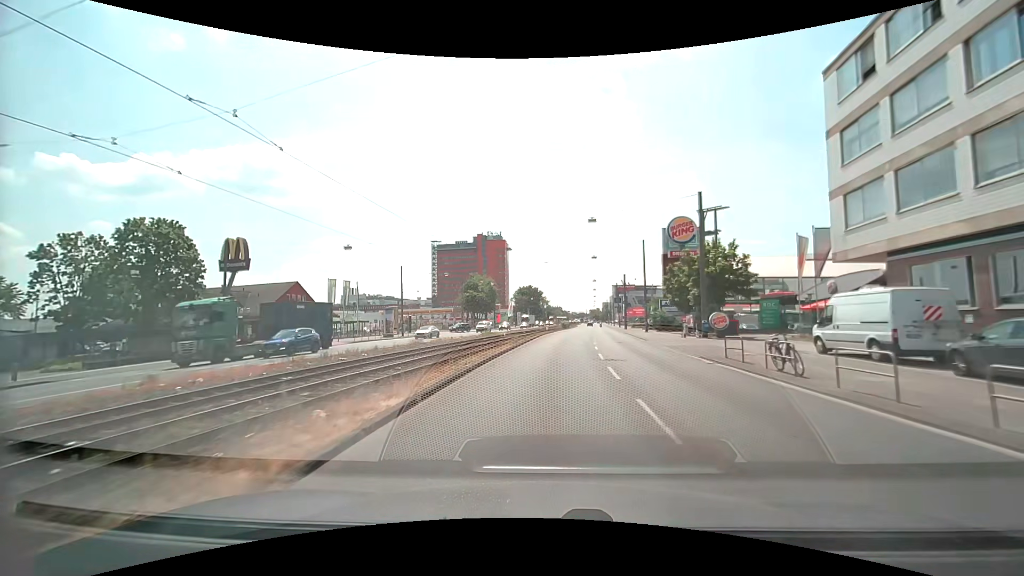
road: primary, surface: asphalt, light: Day
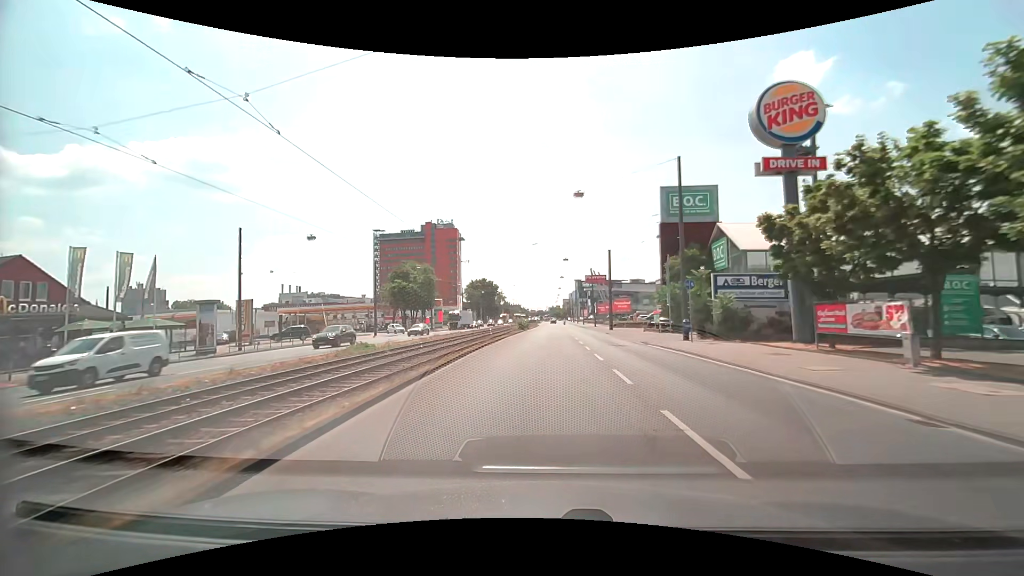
(+1.3, +31.2) m; +5°
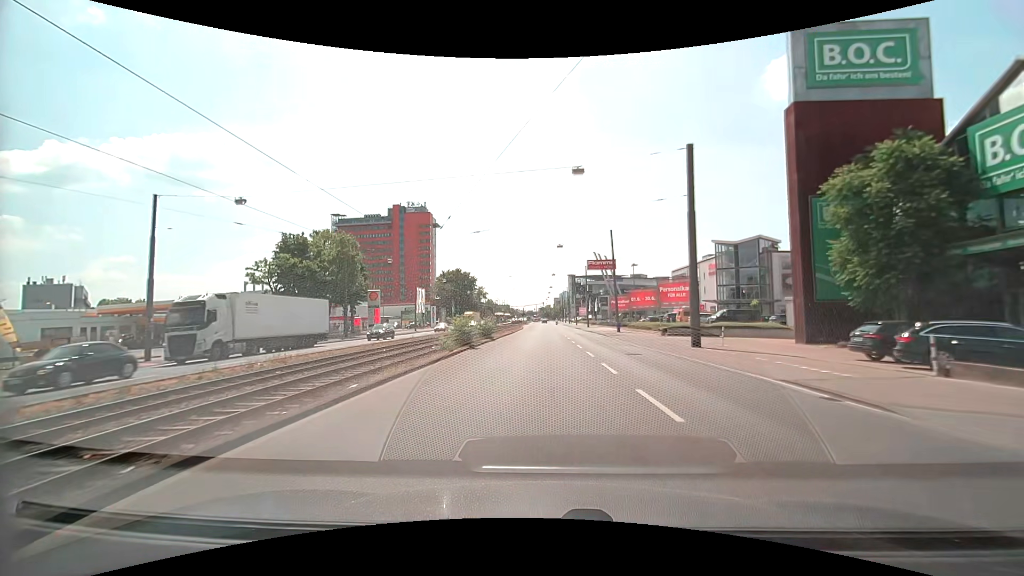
(+0.6, +39.7) m; +1°
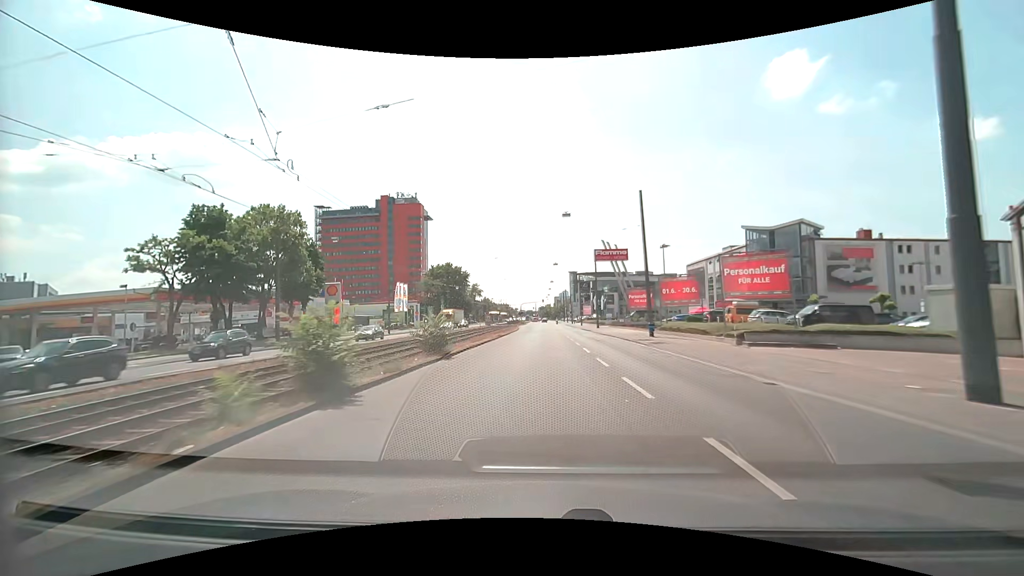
(0.0, +16.1) m; 0°
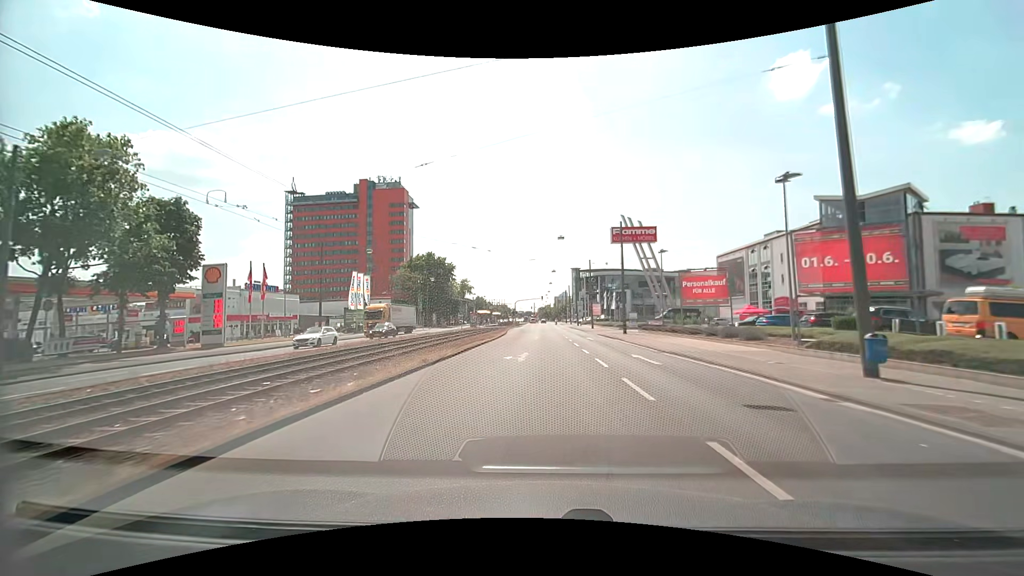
(+0.1, +24.1) m; 0°
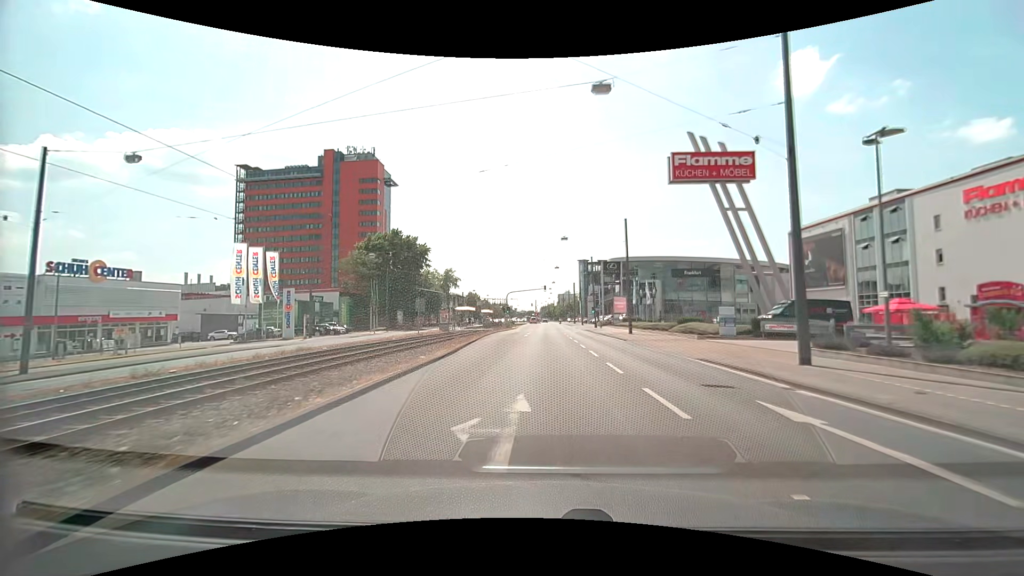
(-0.3, +31.6) m; -1°
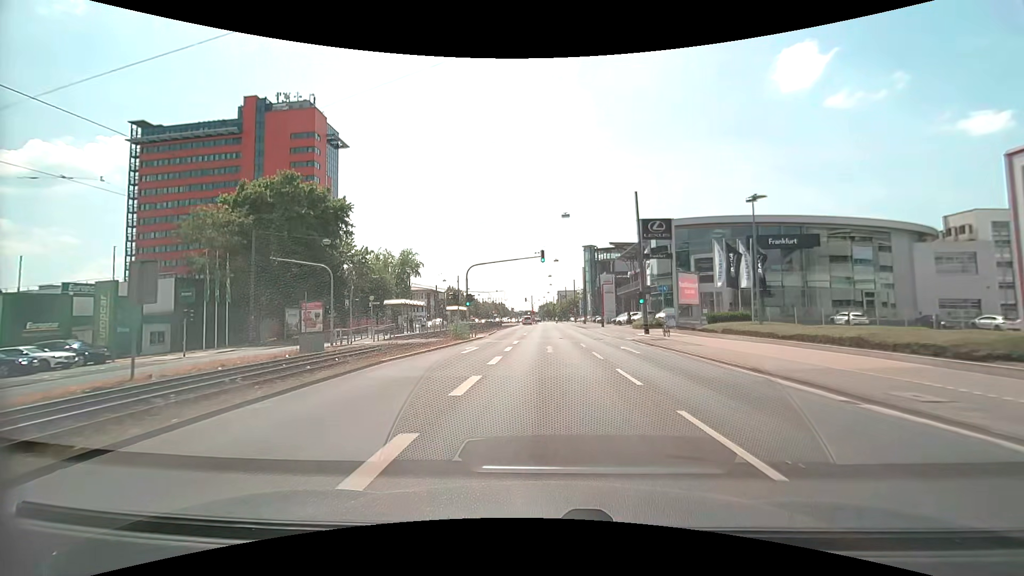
(+0.1, +38.5) m; 0°
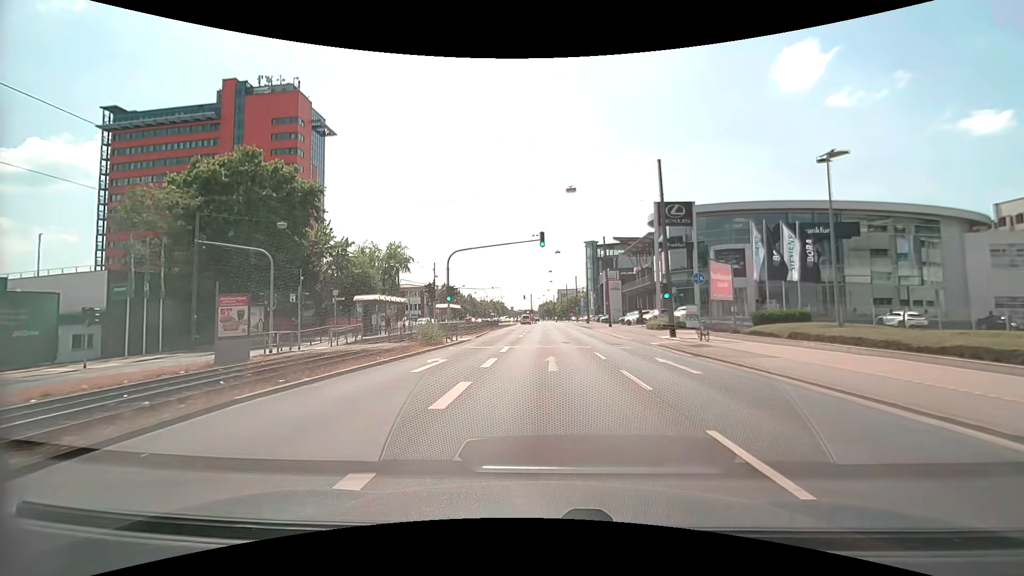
(0.0, +7.6) m; 0°
